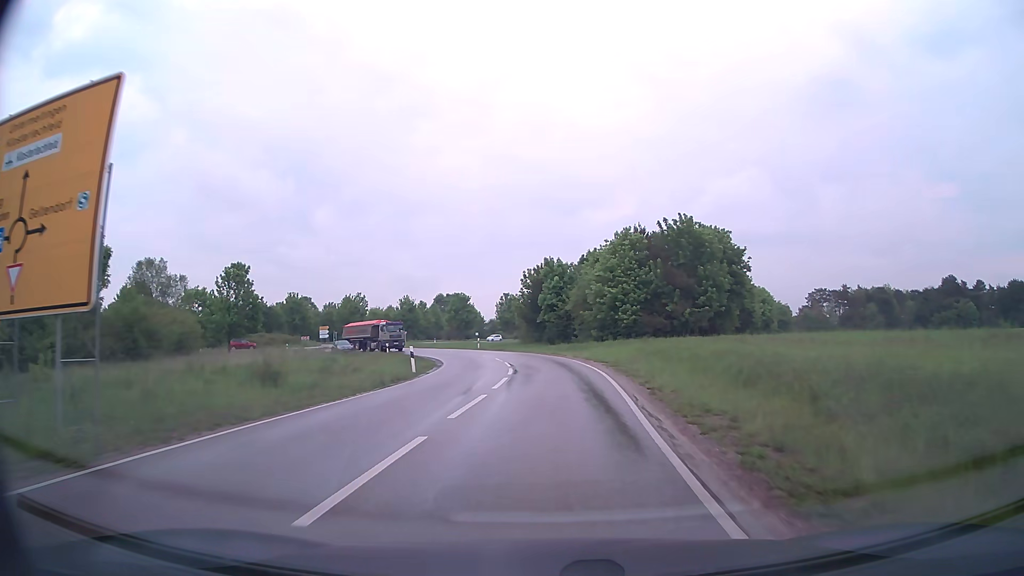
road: secondary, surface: asphalt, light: Day
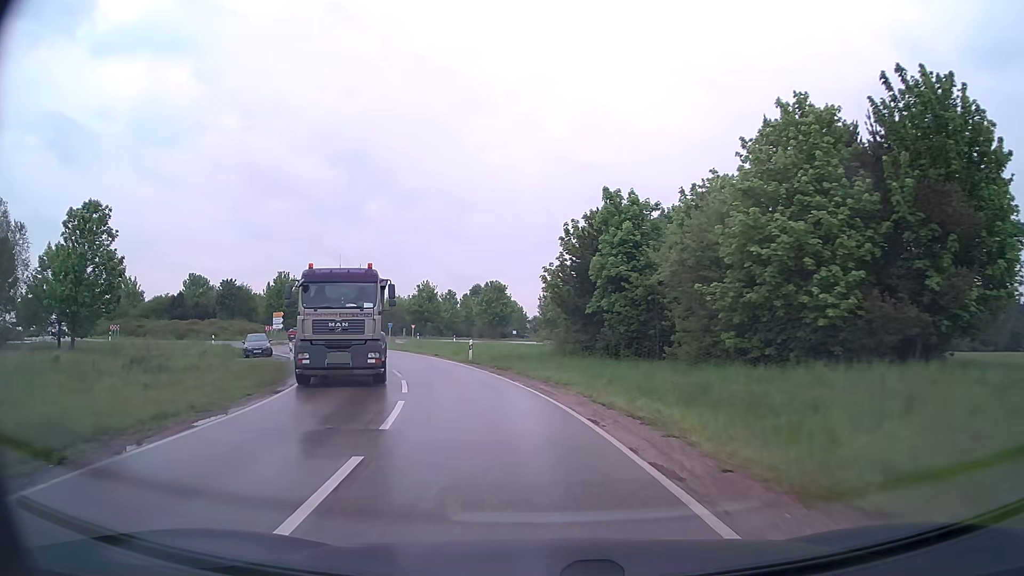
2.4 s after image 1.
(+0.2, +30.8) m; -4°
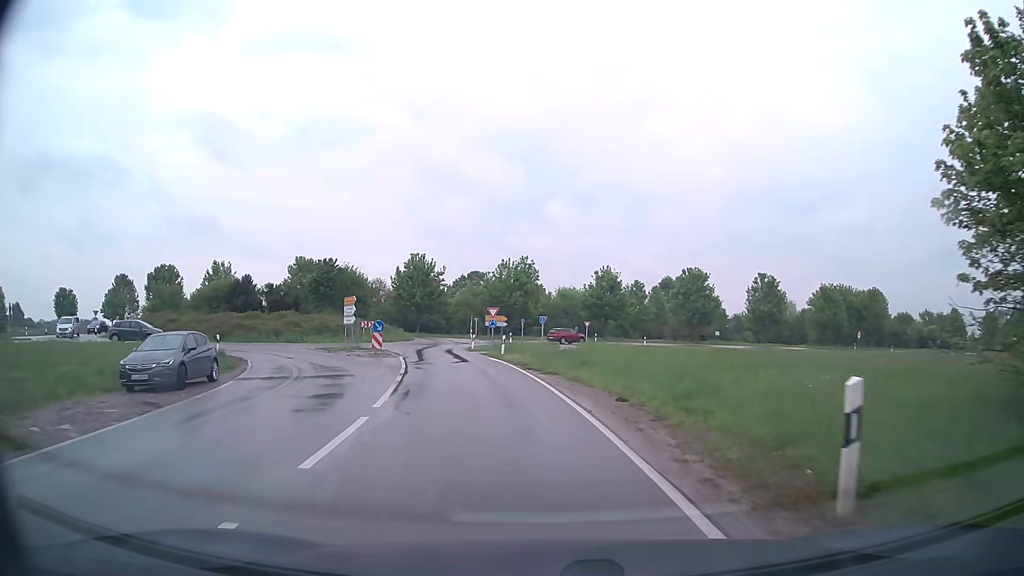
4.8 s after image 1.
(-3.9, +27.4) m; -16°
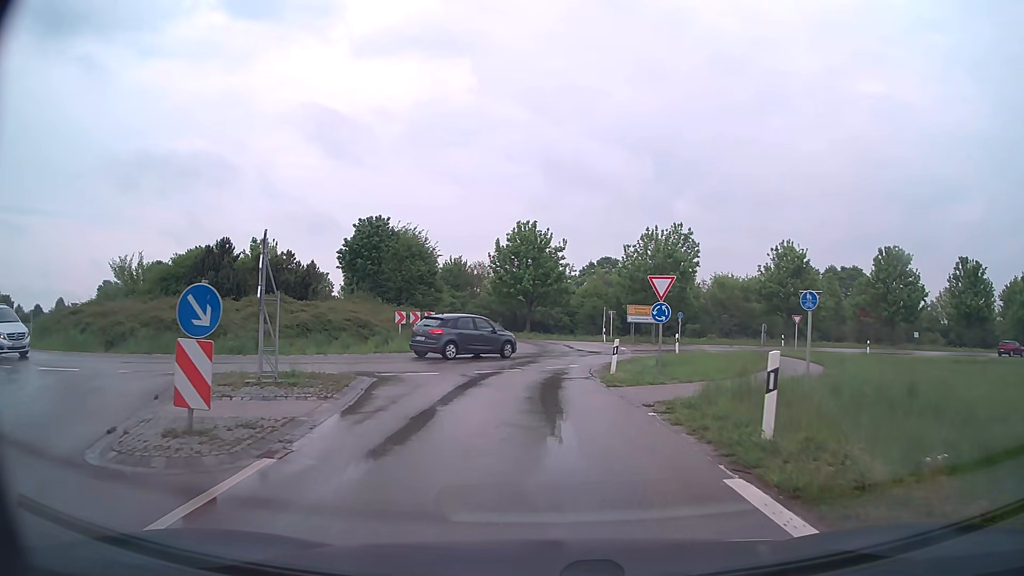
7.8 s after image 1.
(-2.8, +26.5) m; -11°
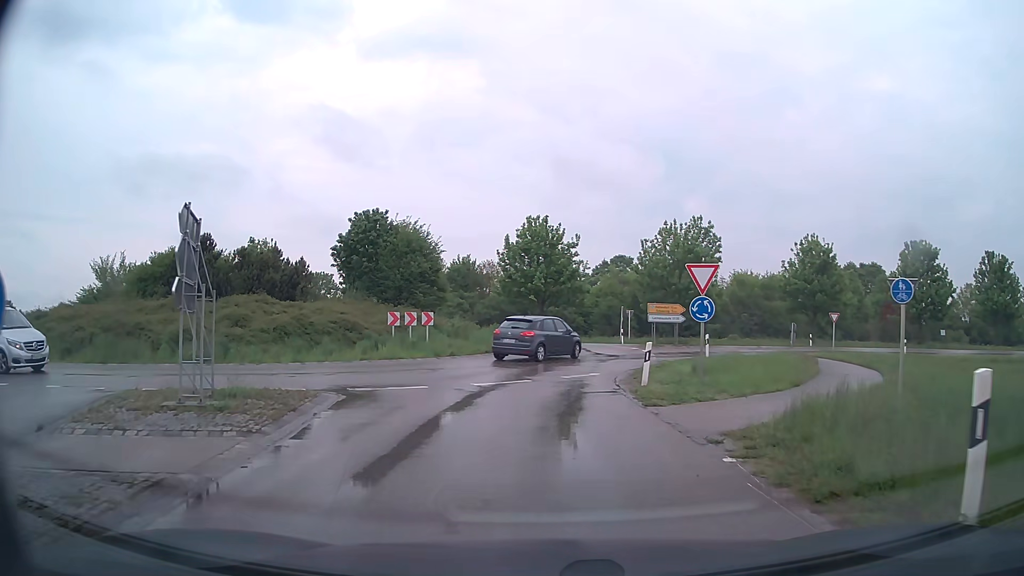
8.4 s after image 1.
(0.0, +3.6) m; -1°
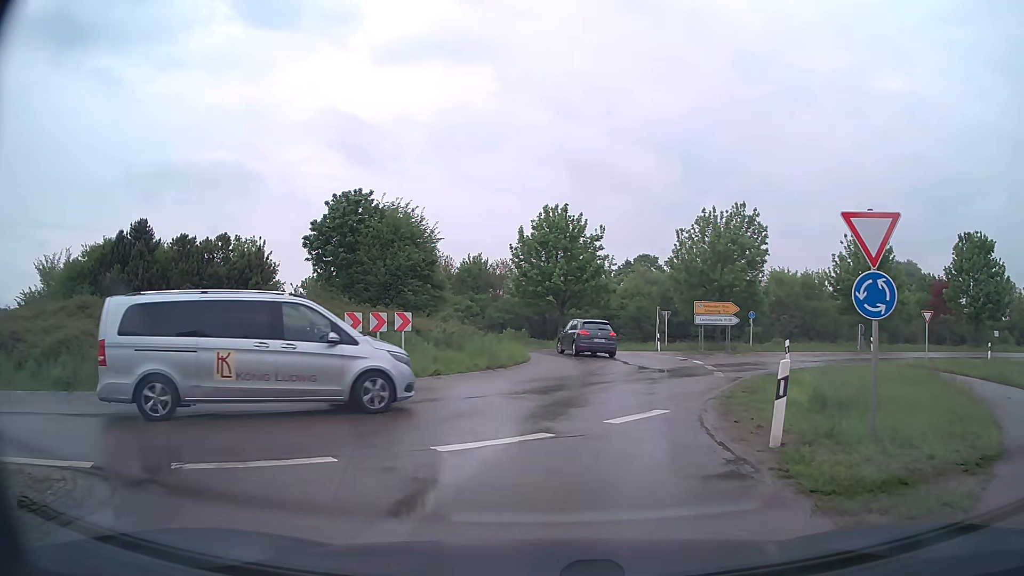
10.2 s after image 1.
(-0.1, +7.8) m; -2°
